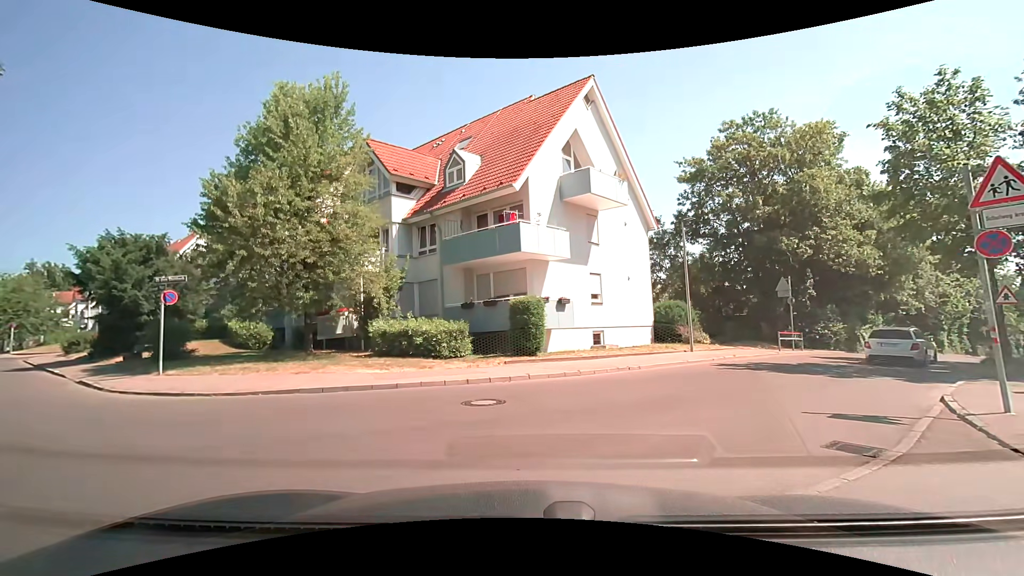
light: Day
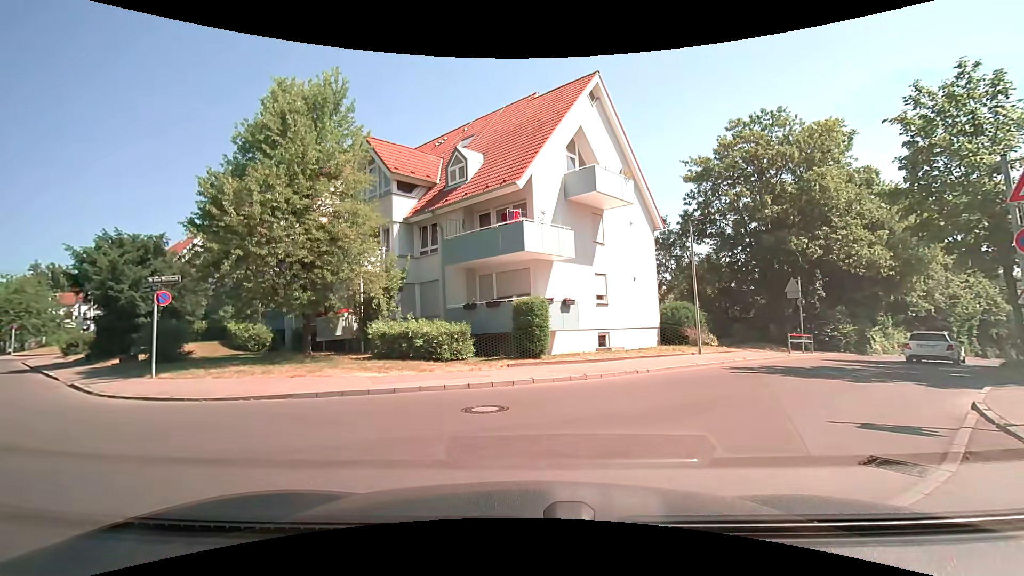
(0.0, +0.5) m; 0°
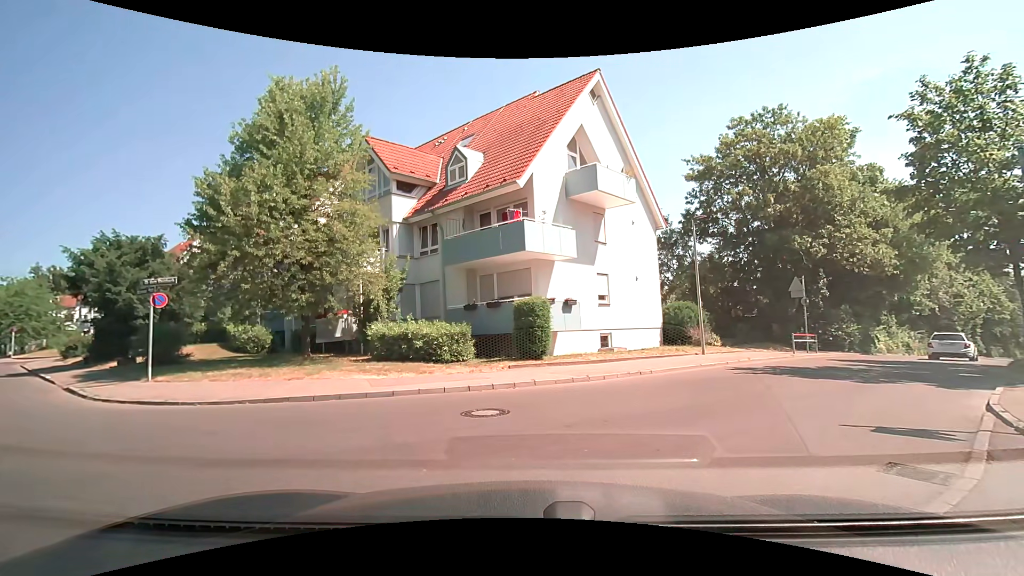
(0.0, +0.2) m; 0°
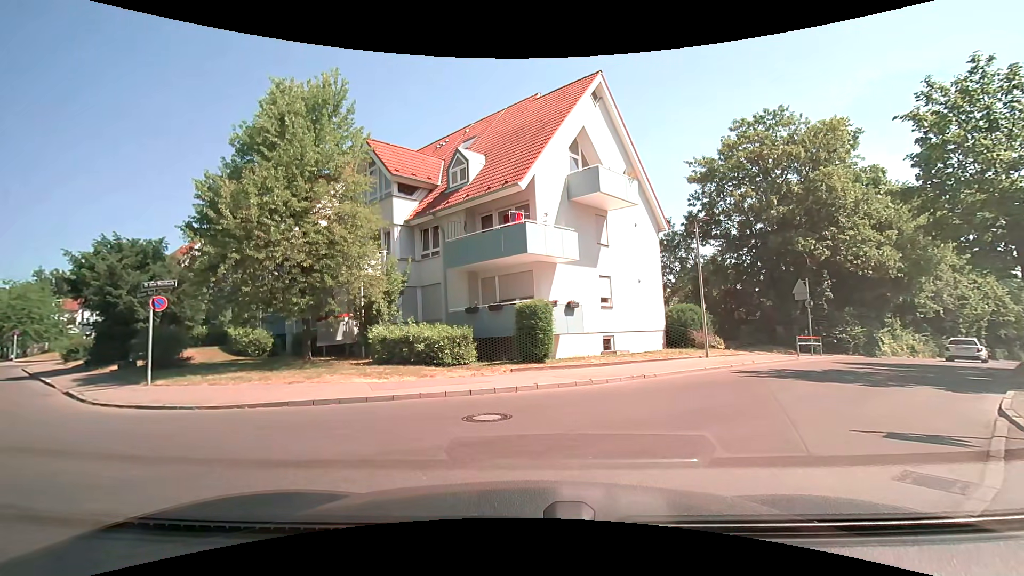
(0.0, +0.1) m; 0°
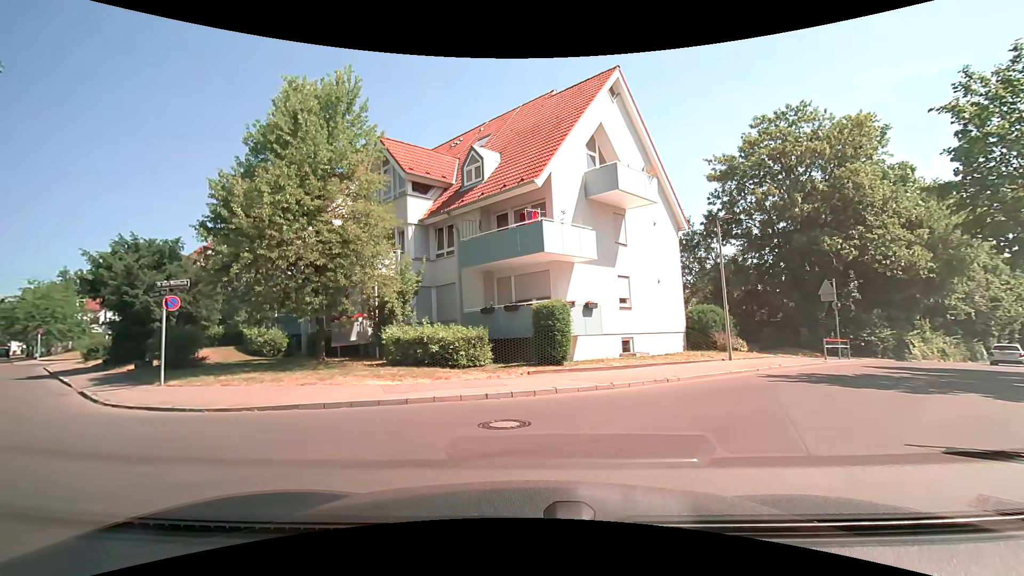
(0.0, +0.5) m; 0°
